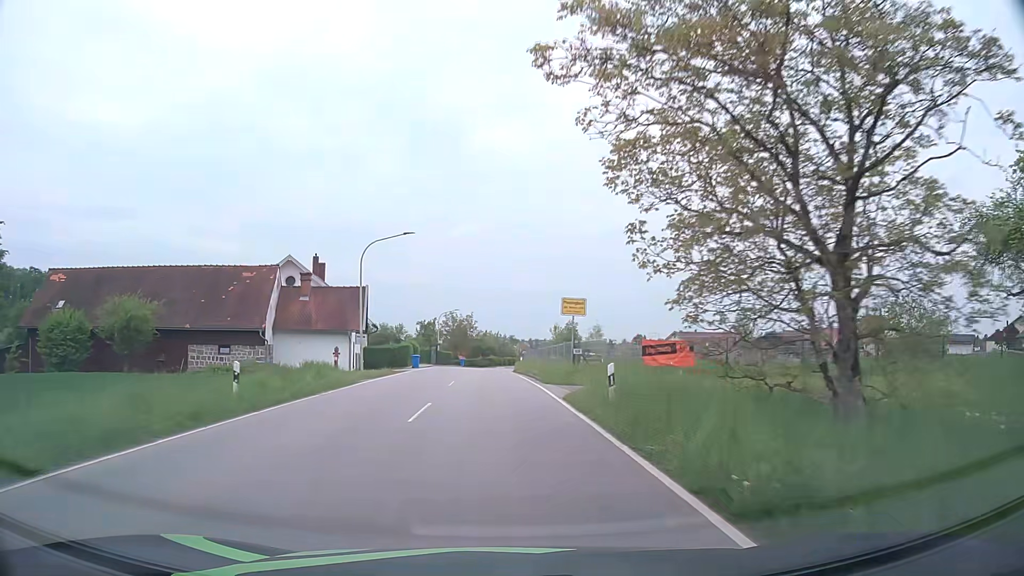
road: tertiary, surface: asphalt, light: Day
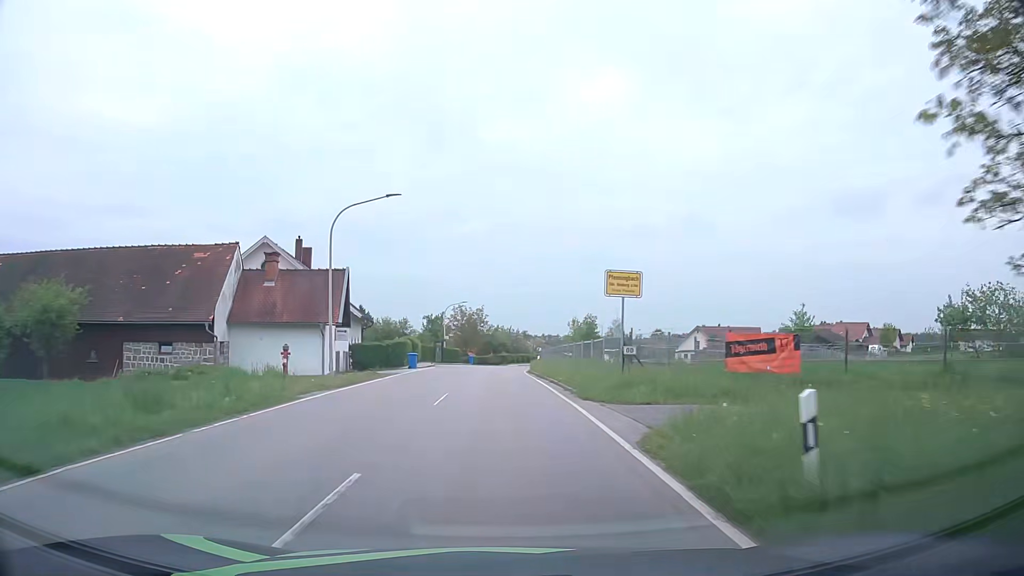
(-0.1, +8.6) m; -1°
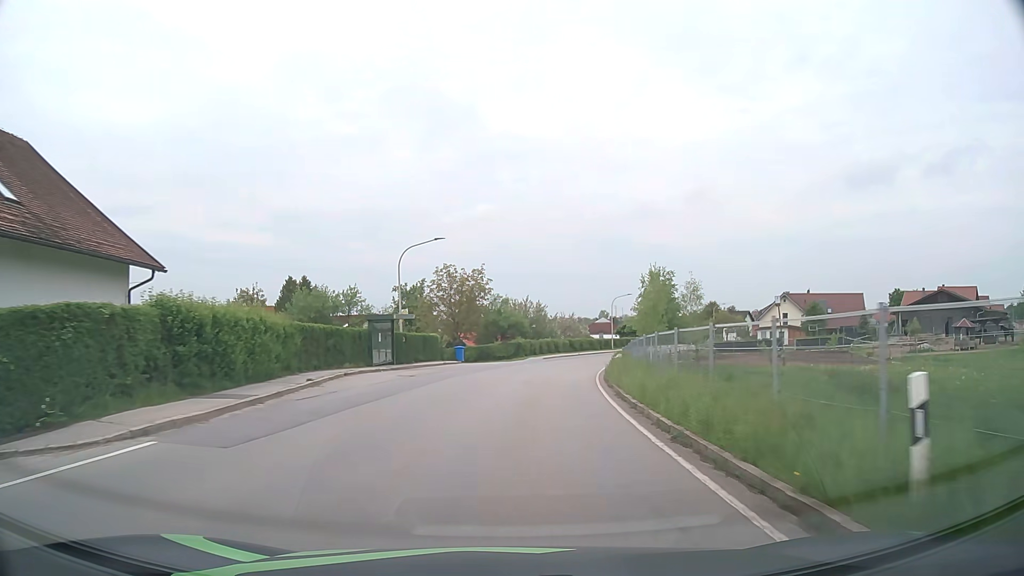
(-0.5, +41.0) m; -1°
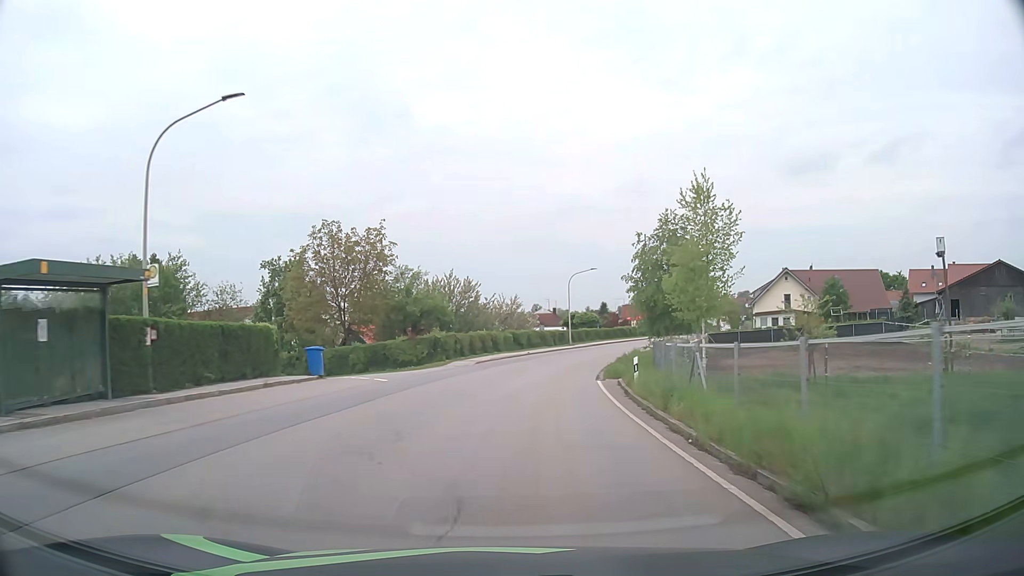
(+1.2, +23.7) m; +6°
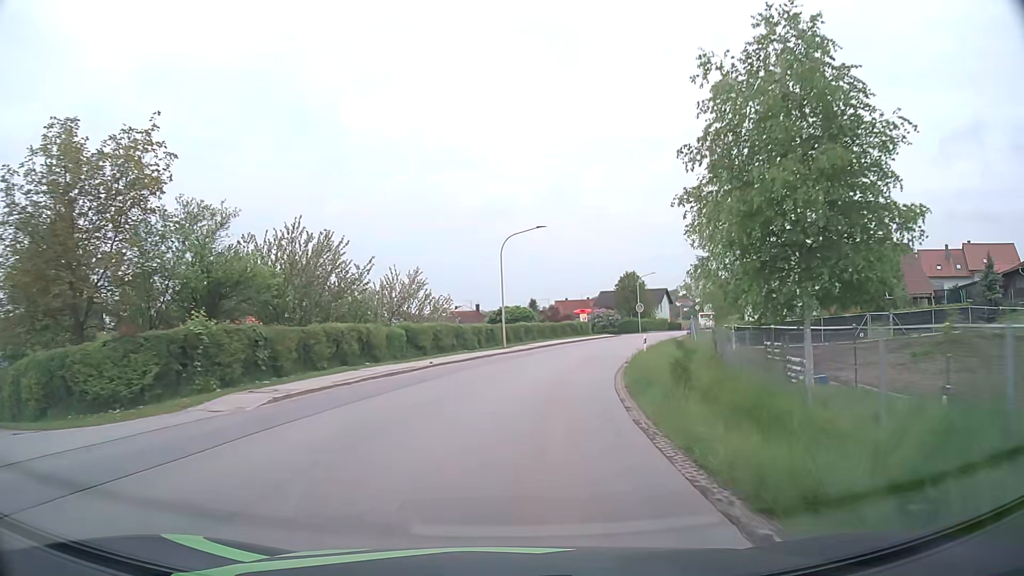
(+1.3, +23.4) m; +6°
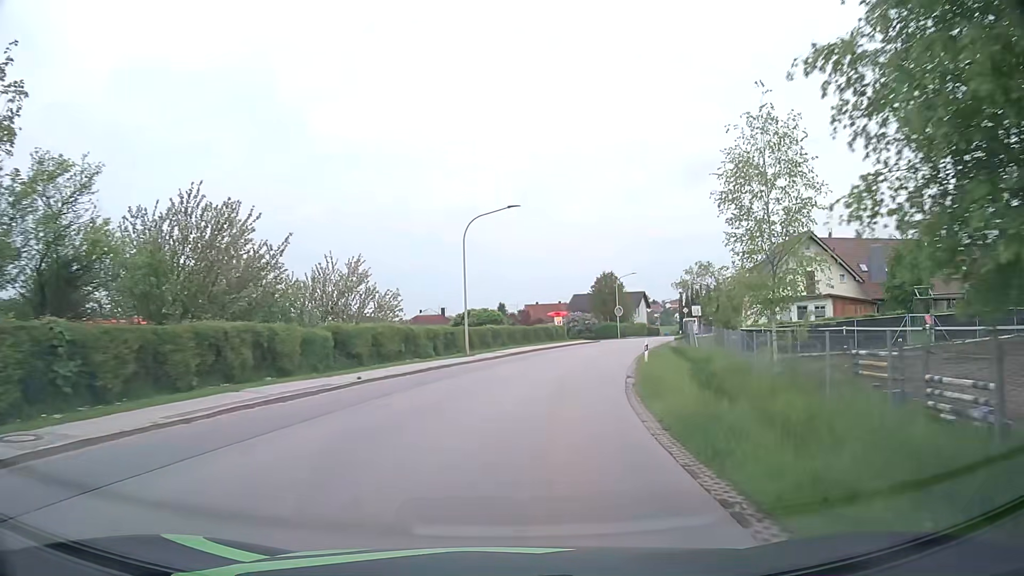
(+0.2, +7.7) m; +3°
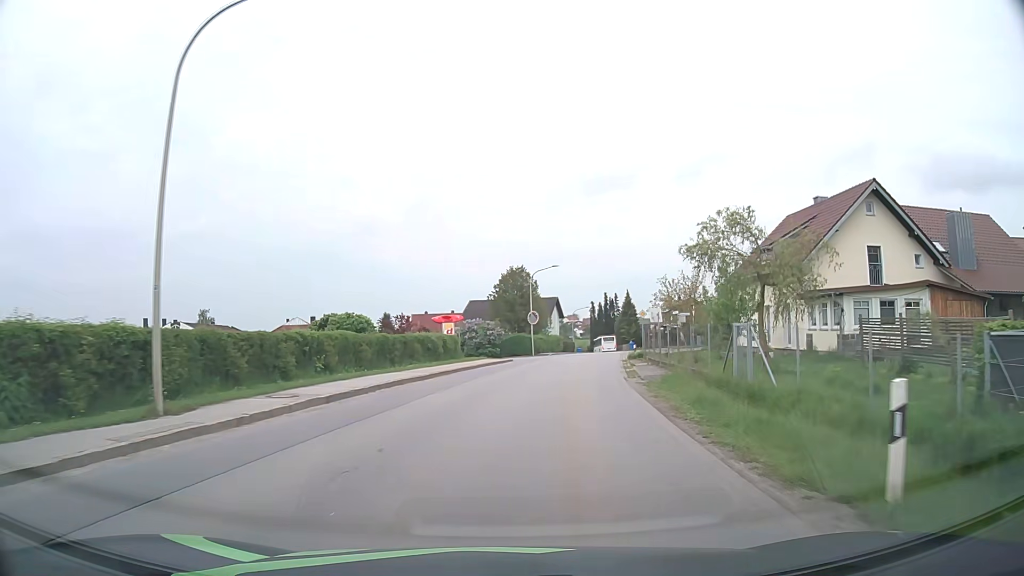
(+1.7, +22.8) m; +9°
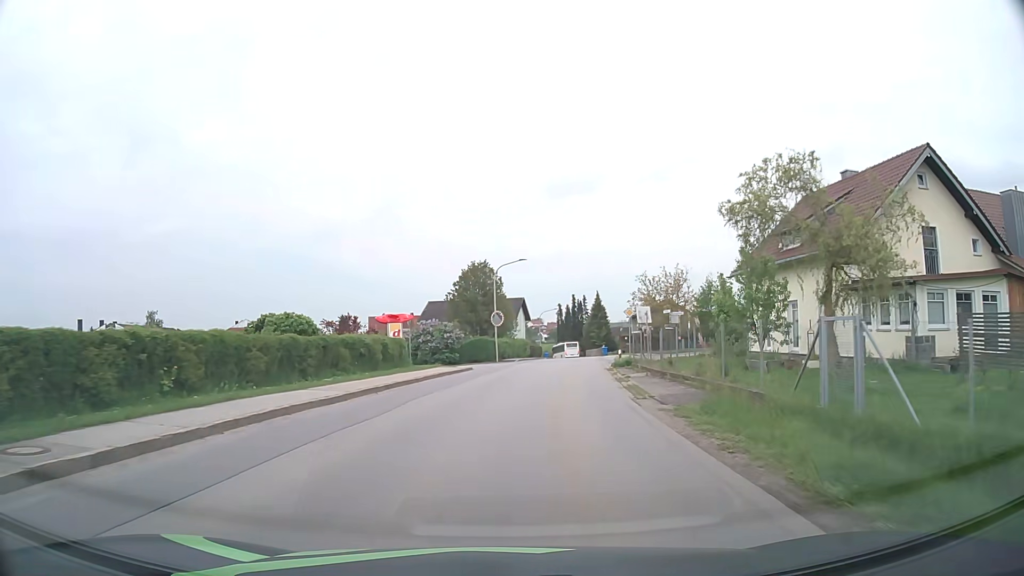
(+0.3, +7.6) m; +3°
(0, +10) (+1, +20) (+2, +30) (+4, +40) (+5, +50) (+6, +60) (+8, +70) (+9, +79) (+11, +89) (+12, +99) m
